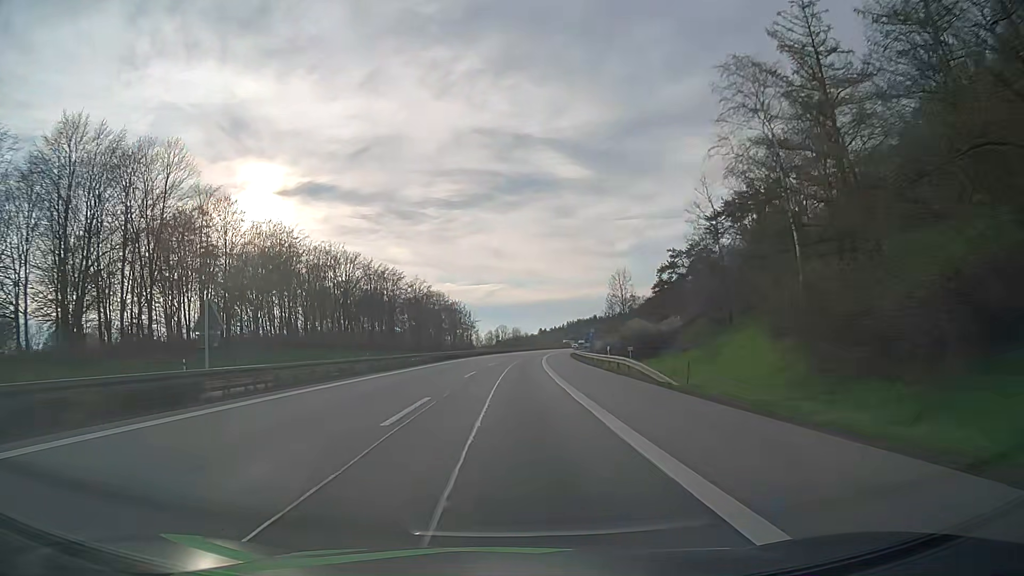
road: motorway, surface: asphalt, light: Day
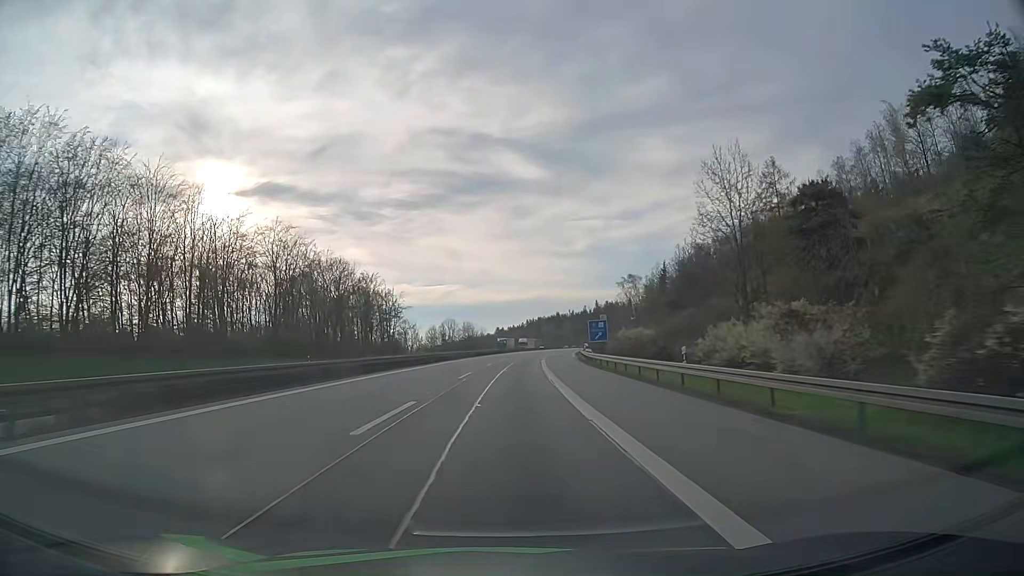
(+2.4, +72.8) m; +4°
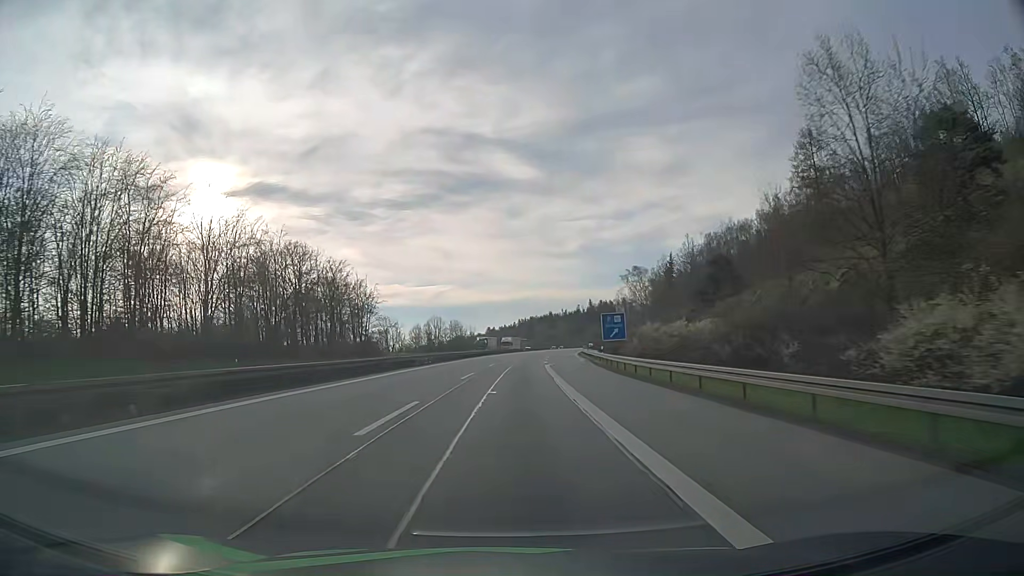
(+0.1, +18.2) m; +1°
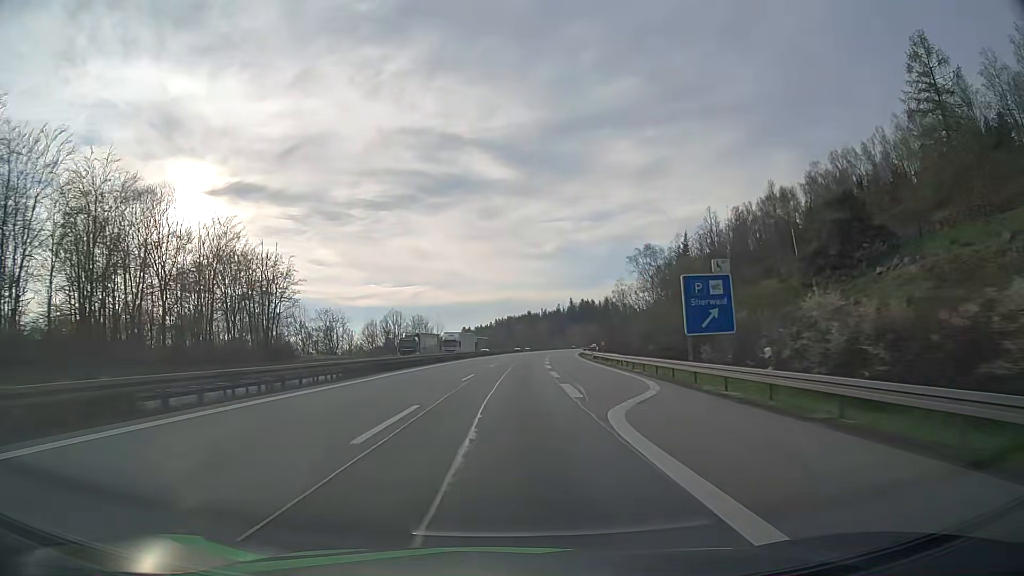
(+0.5, +36.6) m; +2°
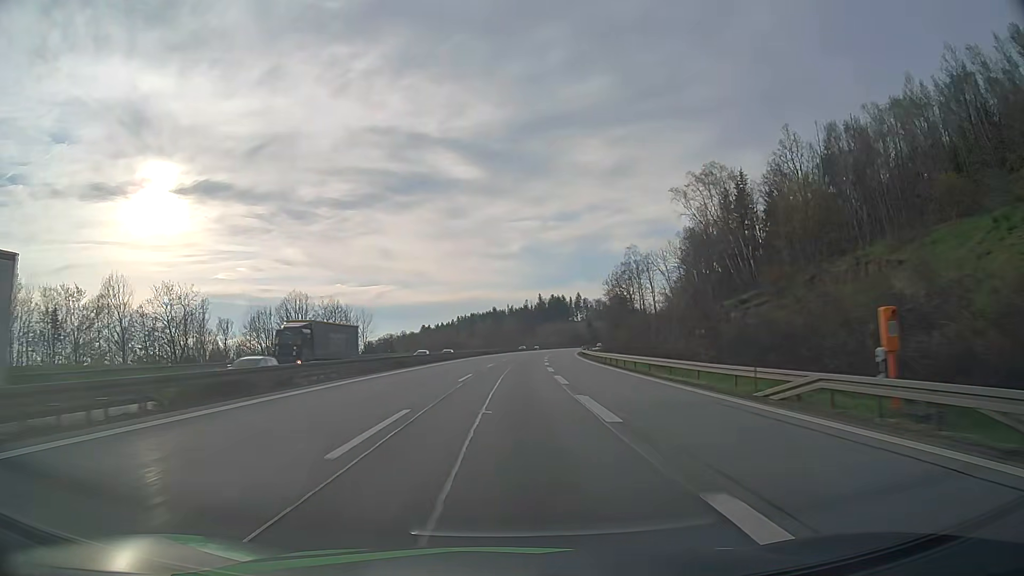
(+1.5, +55.0) m; +3°
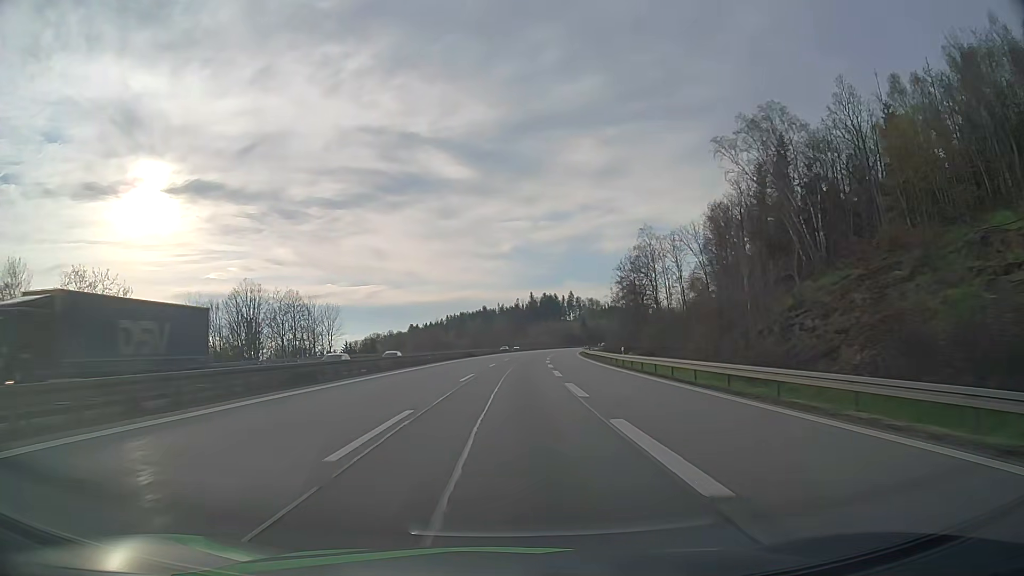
(+0.1, +18.4) m; +1°
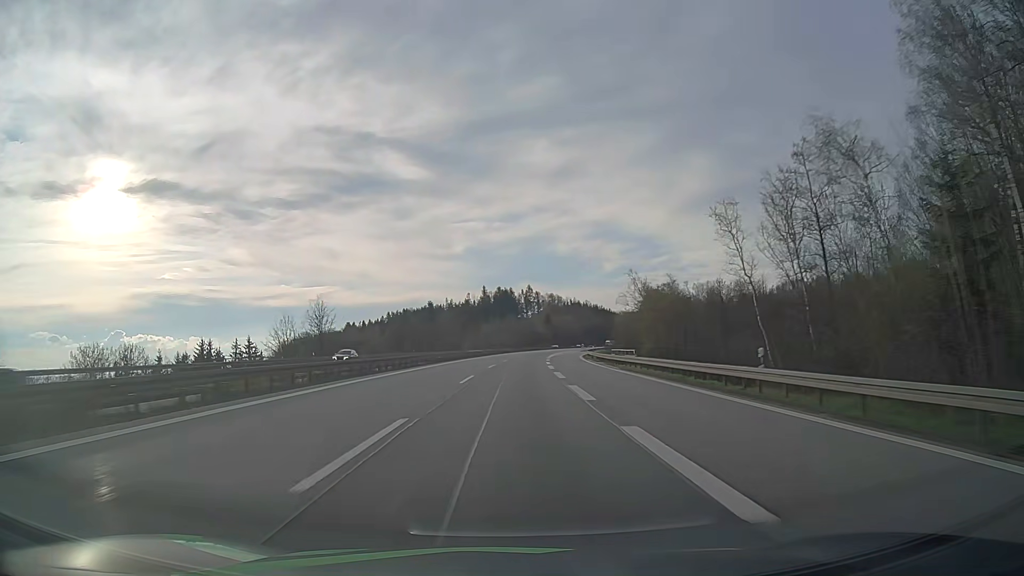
(+2.7, +73.9) m; +4°
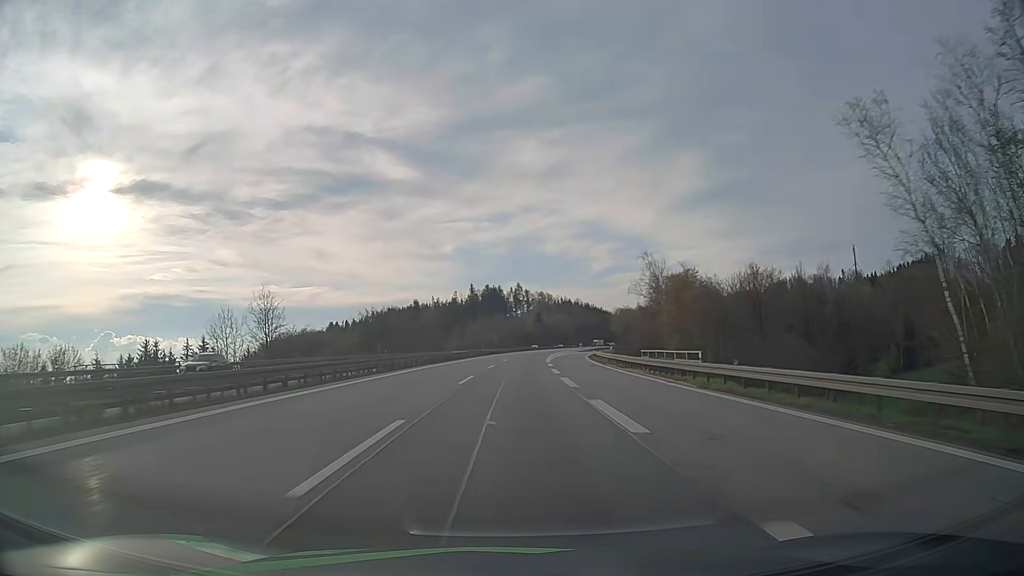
(+0.1, +18.5) m; +1°
(0, +10) (0, +20) (0, +30) (+1, +40) (+1, +50) (+2, +60) (+2, +70) (+3, +80) (+4, +90) (+5, +100) m
